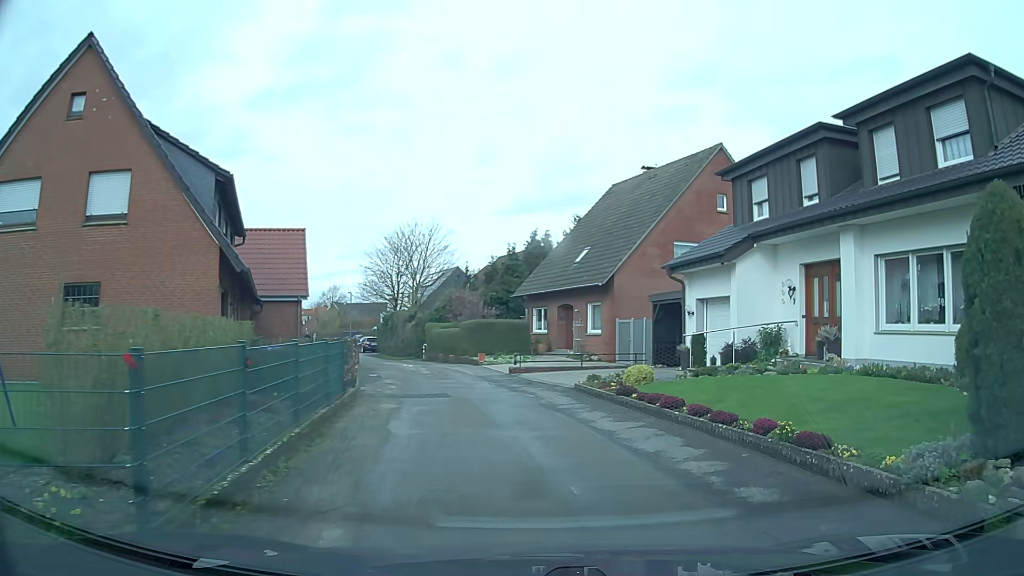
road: residential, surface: asphalt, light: Day
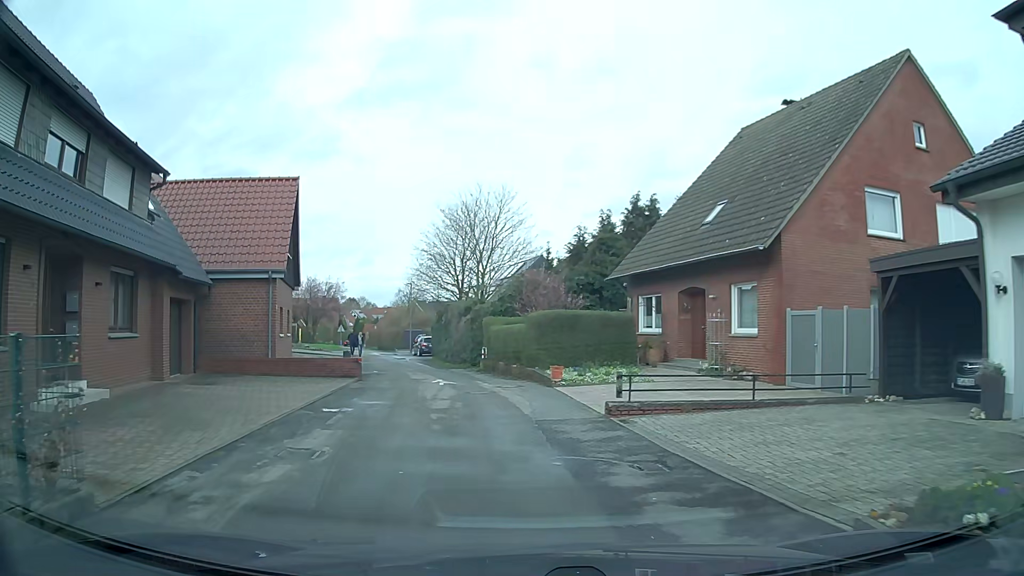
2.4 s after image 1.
(0.0, +12.5) m; -7°
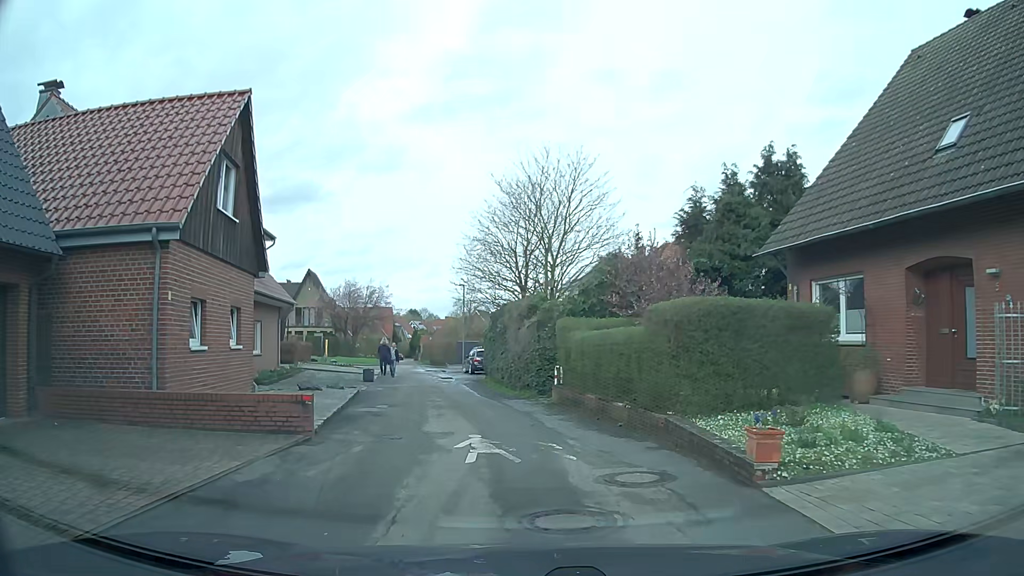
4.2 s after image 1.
(-0.6, +10.5) m; -6°
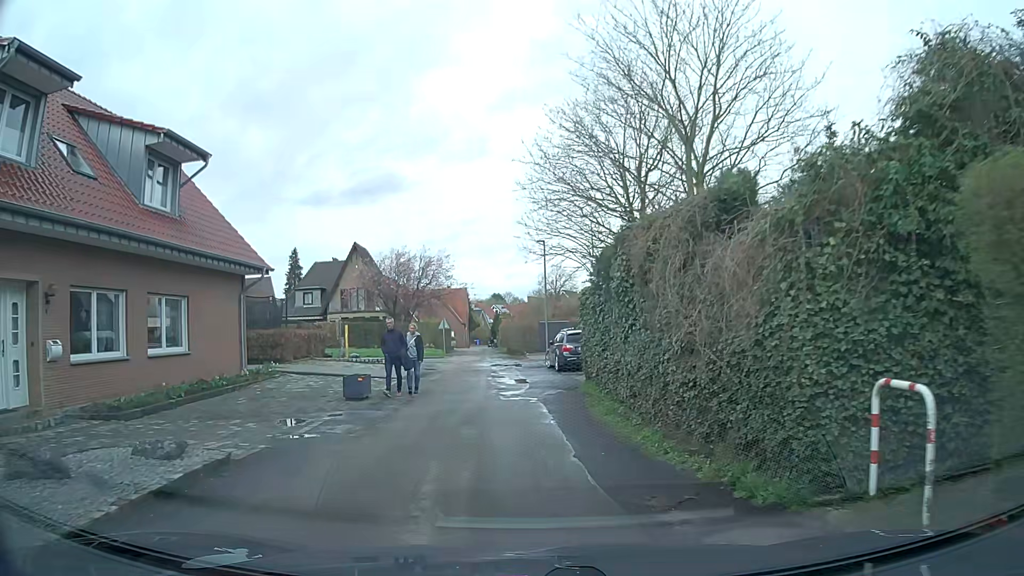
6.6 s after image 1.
(-0.8, +14.6) m; -5°
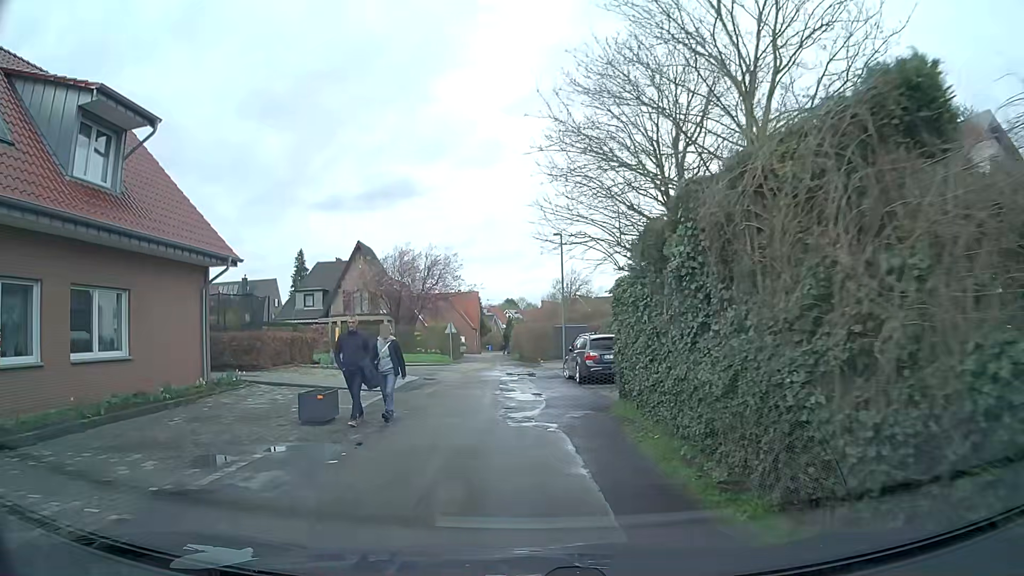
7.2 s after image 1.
(-0.1, +3.8) m; -2°
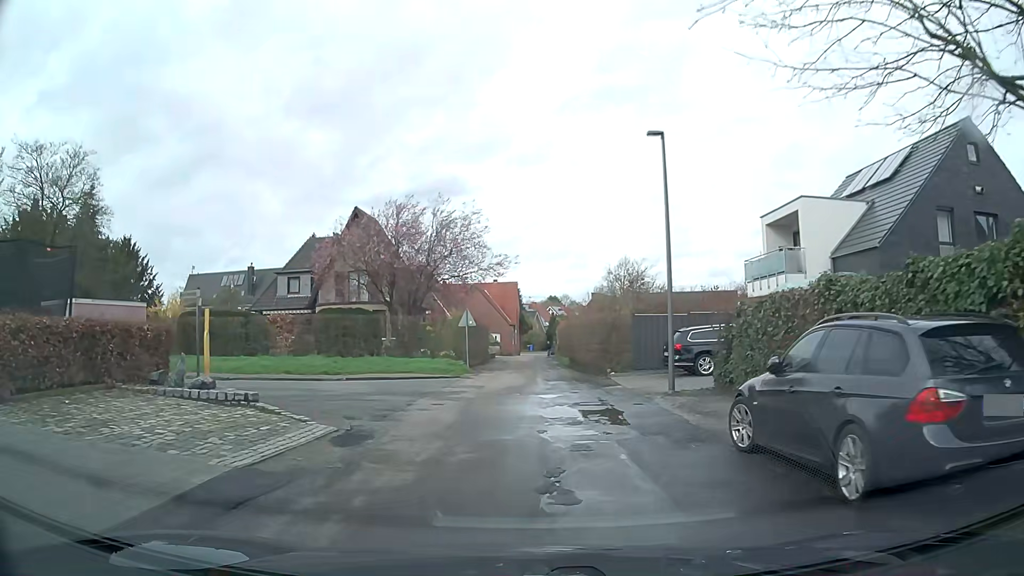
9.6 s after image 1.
(-0.6, +15.2) m; -2°
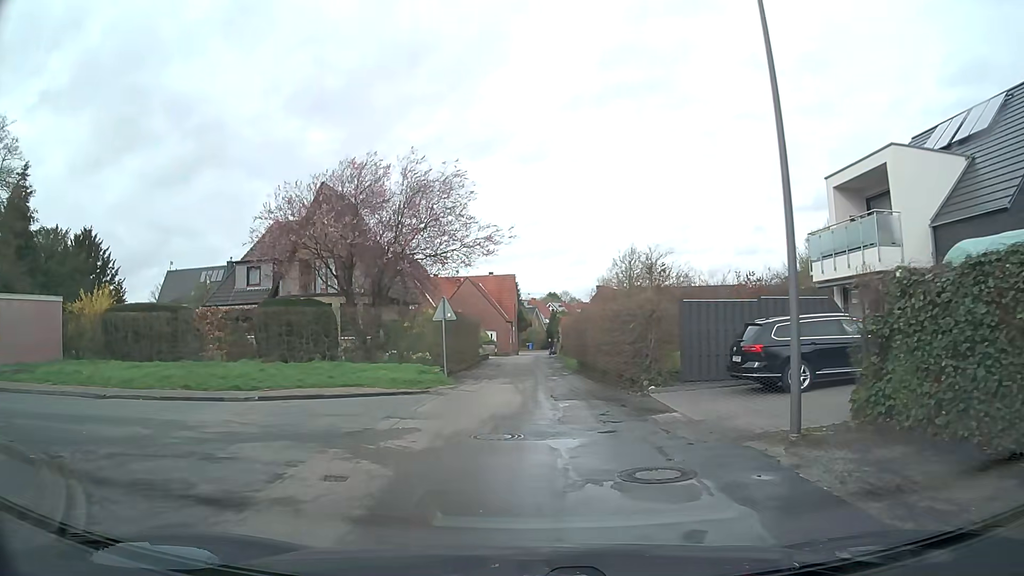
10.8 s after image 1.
(-0.3, +7.4) m; -2°
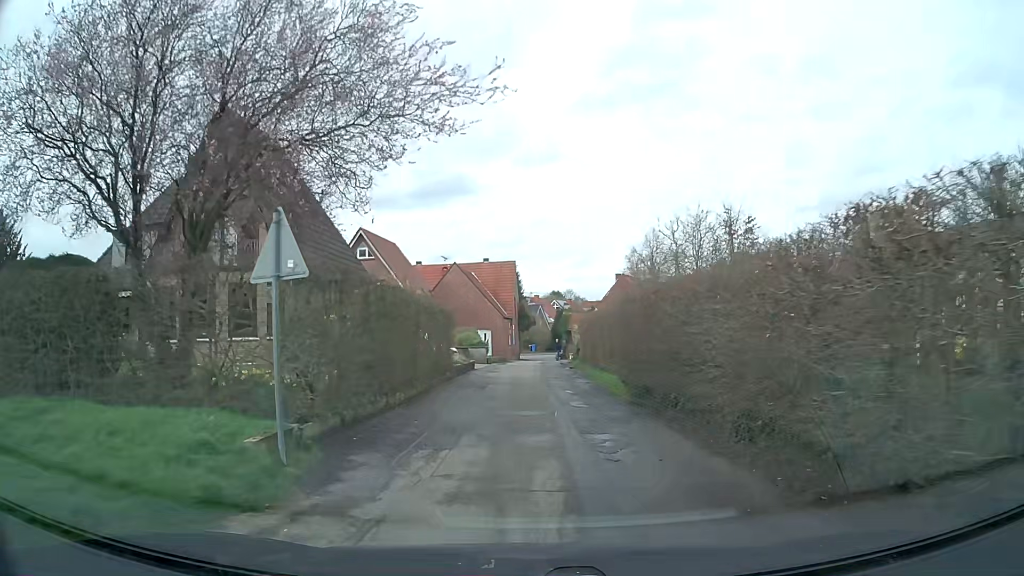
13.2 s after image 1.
(-0.1, +14.7) m; 0°
(0, +10) (0, +20) (0, +30) (0, +40) (0, +50) (+1, +60) (+1, +70) (+1, +80) (-1, +89) (-10, +92) m
